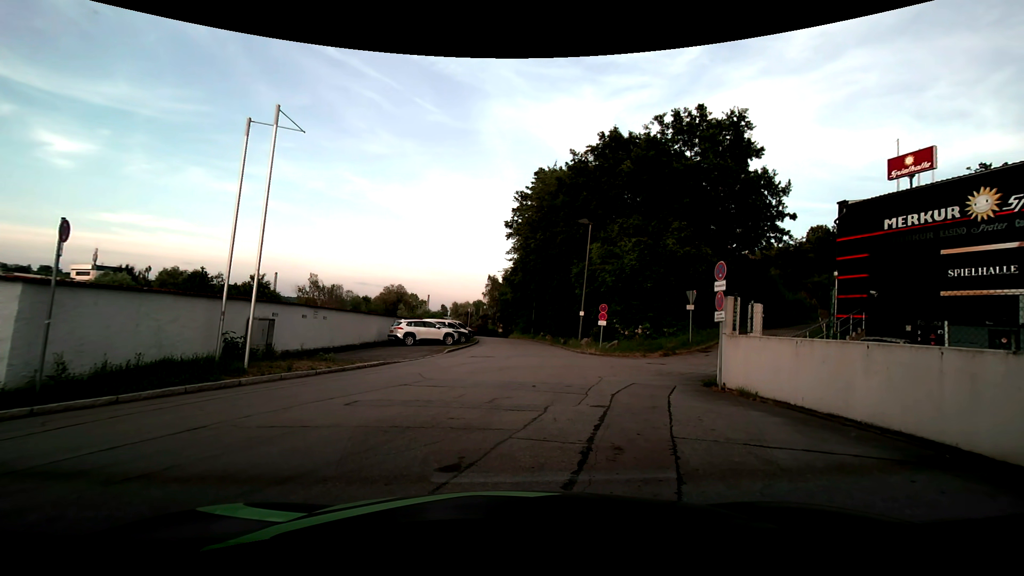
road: residential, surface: asphalt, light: Day
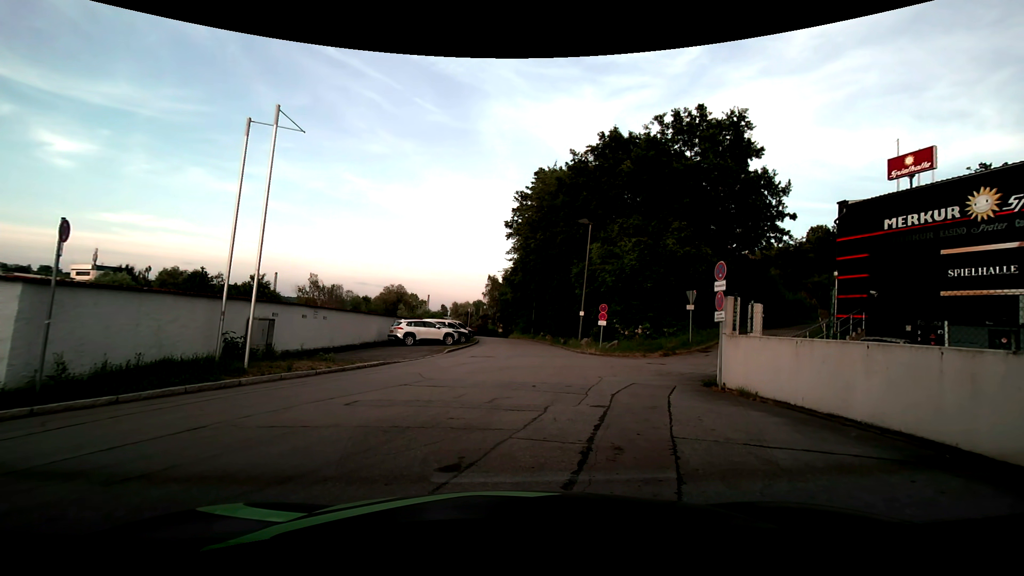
(0.0, 0.0) m; 0°
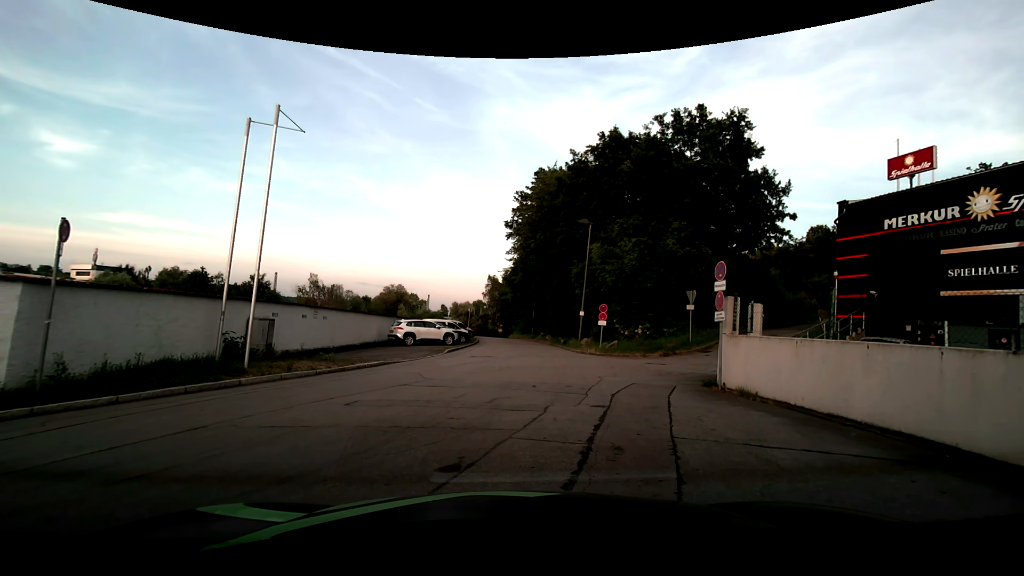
(0.0, 0.0) m; 0°
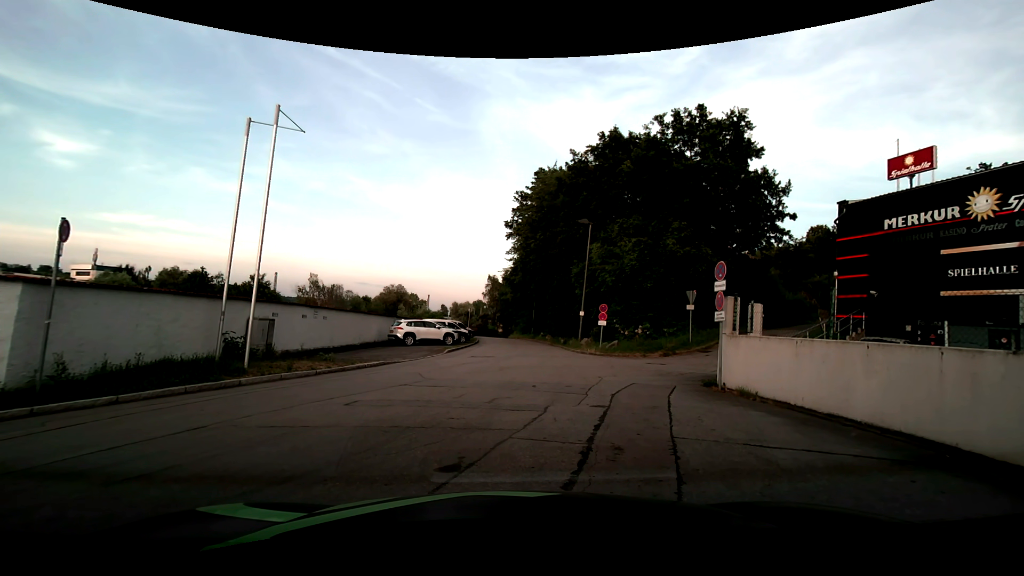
(0.0, 0.0) m; 0°
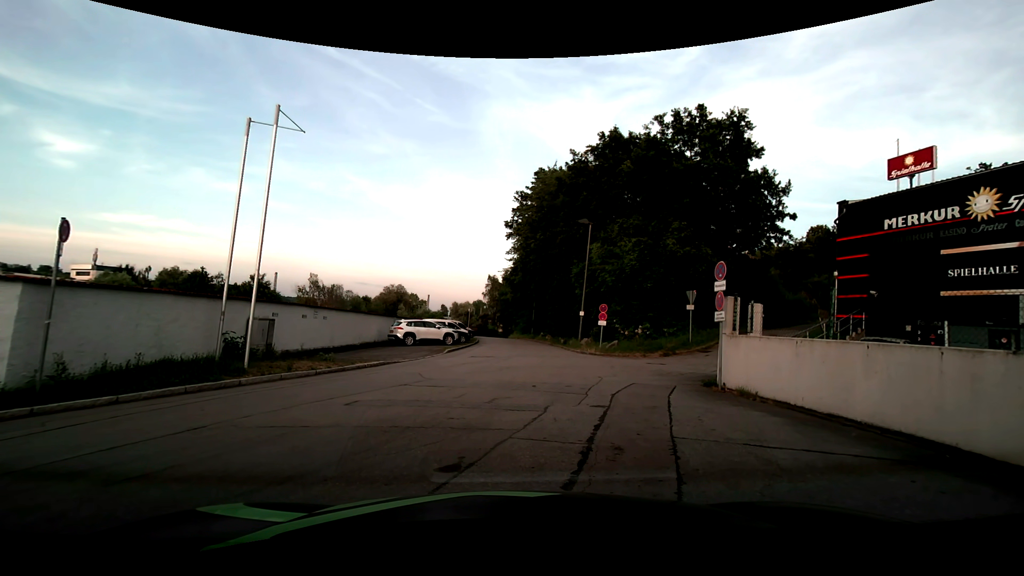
(0.0, 0.0) m; 0°
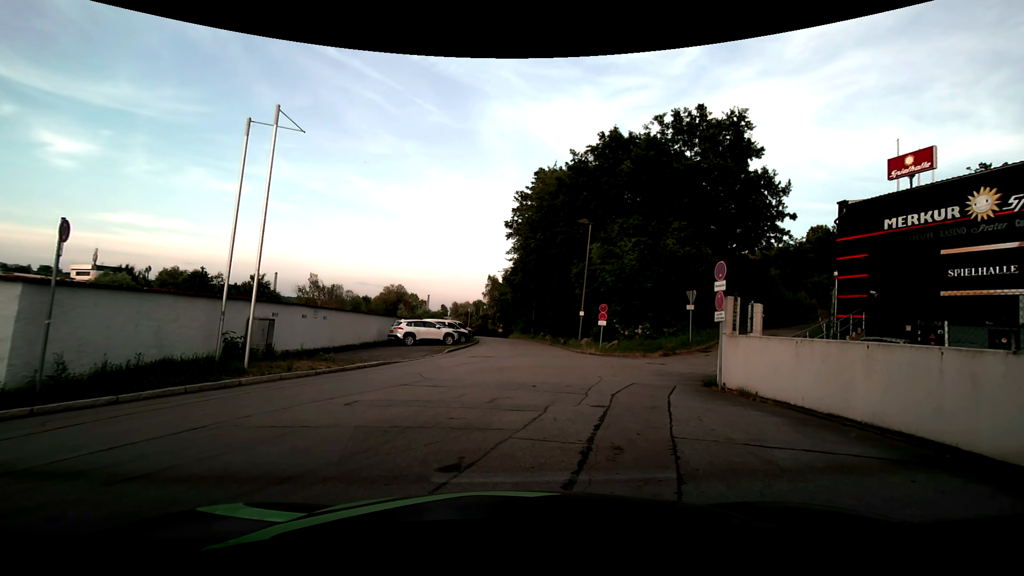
(0.0, 0.0) m; 0°
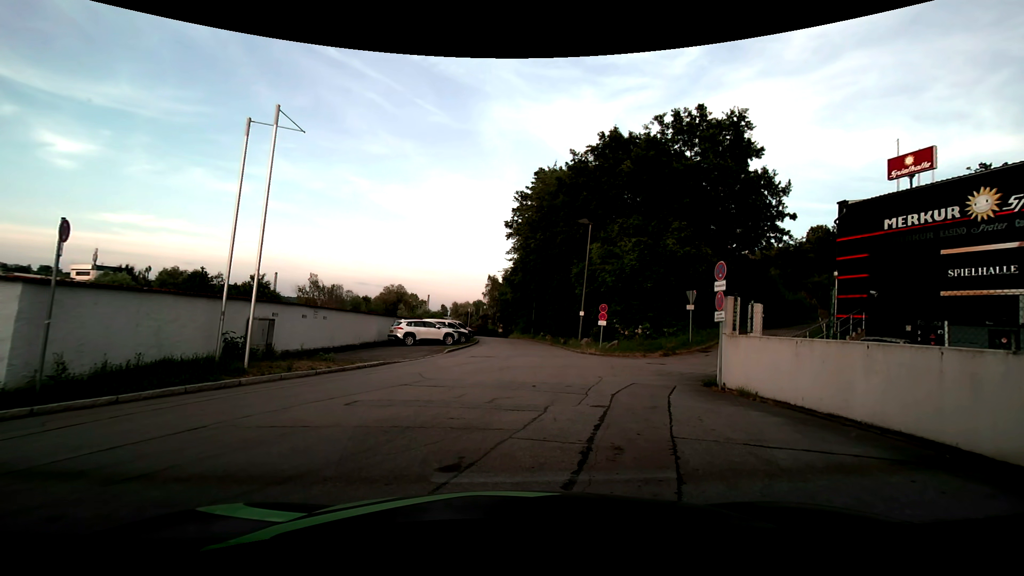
(0.0, 0.0) m; 0°
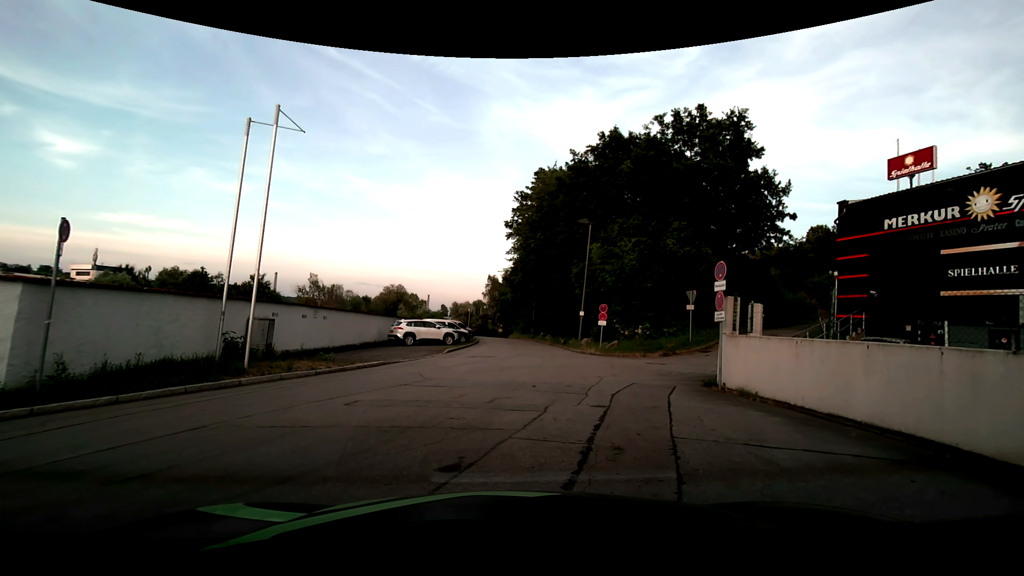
(0.0, 0.0) m; 0°
